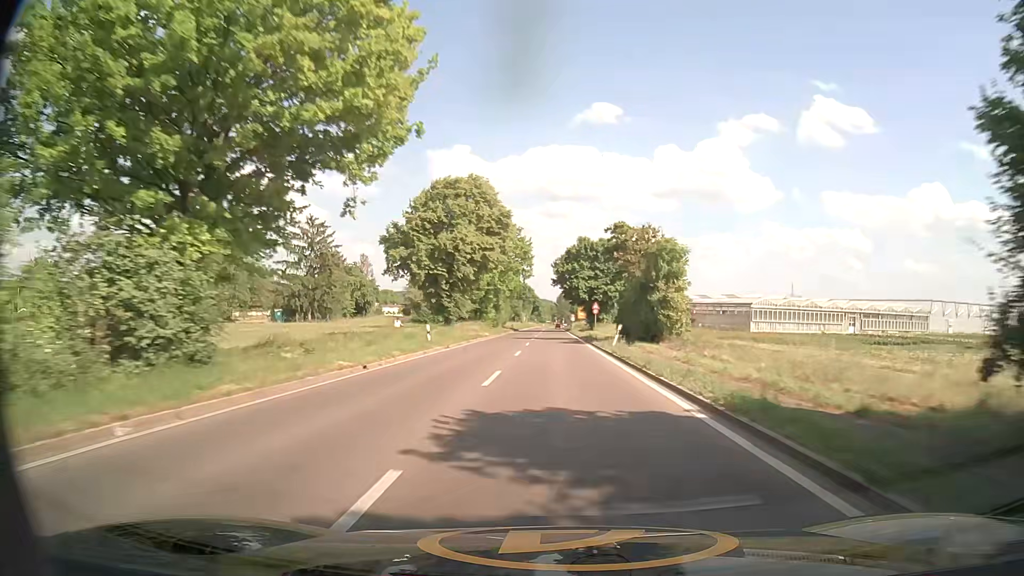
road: secondary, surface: asphalt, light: Day
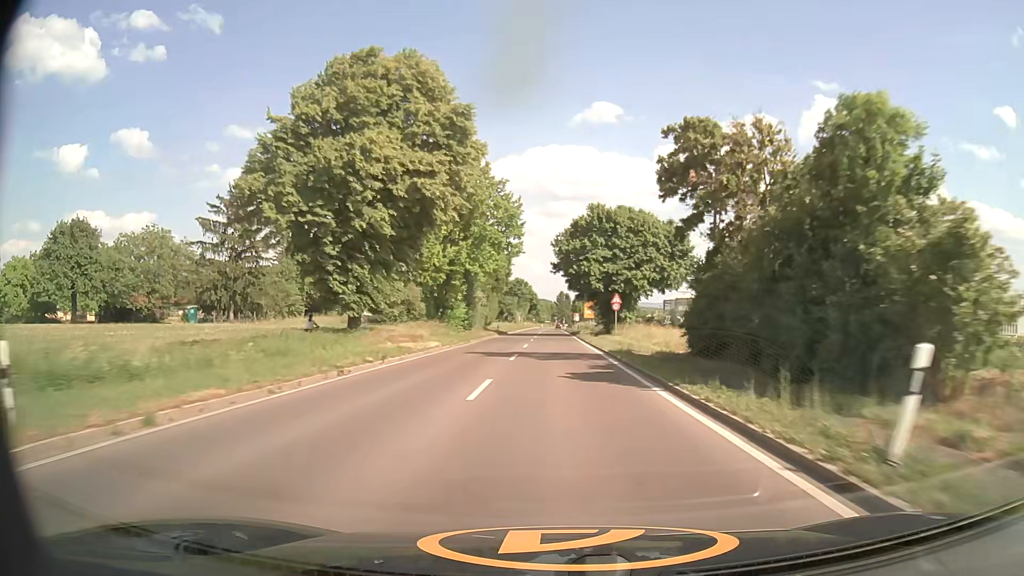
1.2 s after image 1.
(+0.1, +26.3) m; 0°
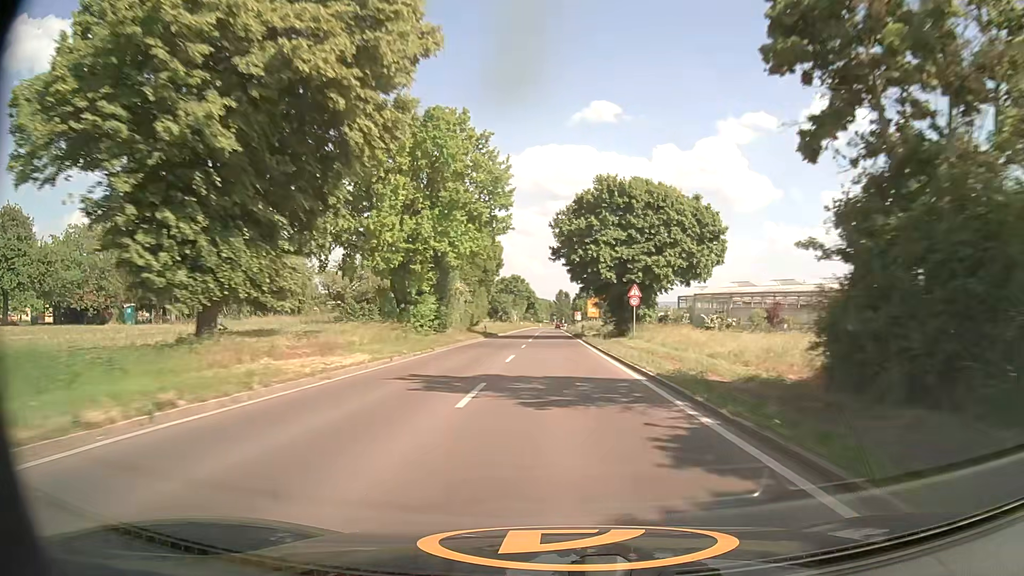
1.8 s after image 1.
(0.0, +13.1) m; 0°
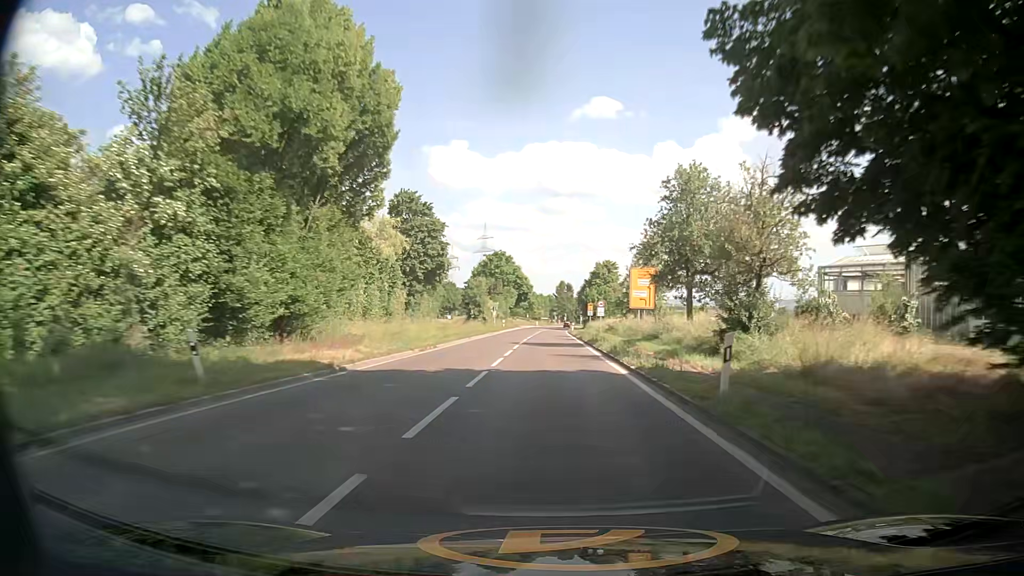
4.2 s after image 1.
(0.0, +50.7) m; 0°
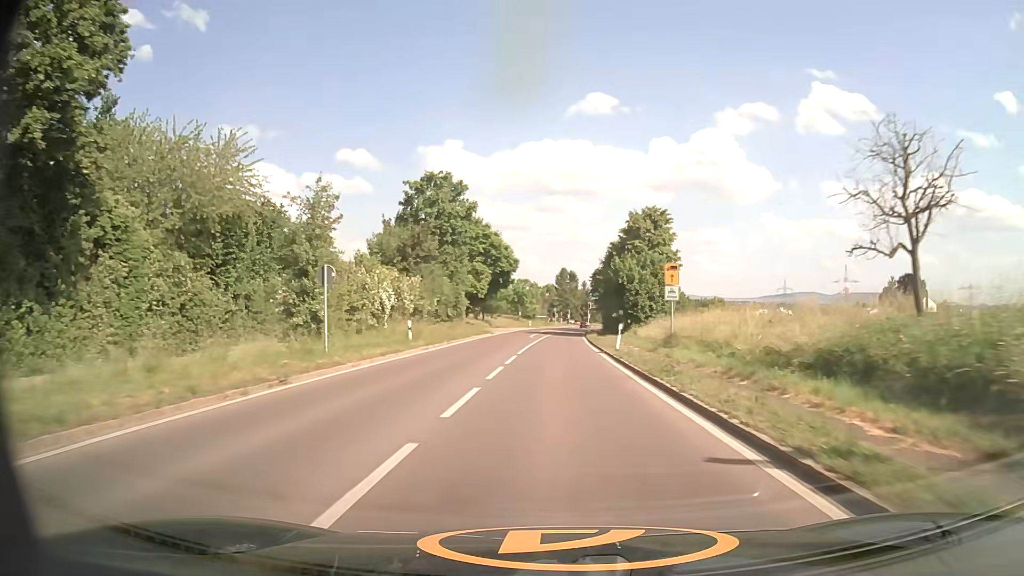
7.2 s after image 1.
(+0.1, +58.2) m; 0°
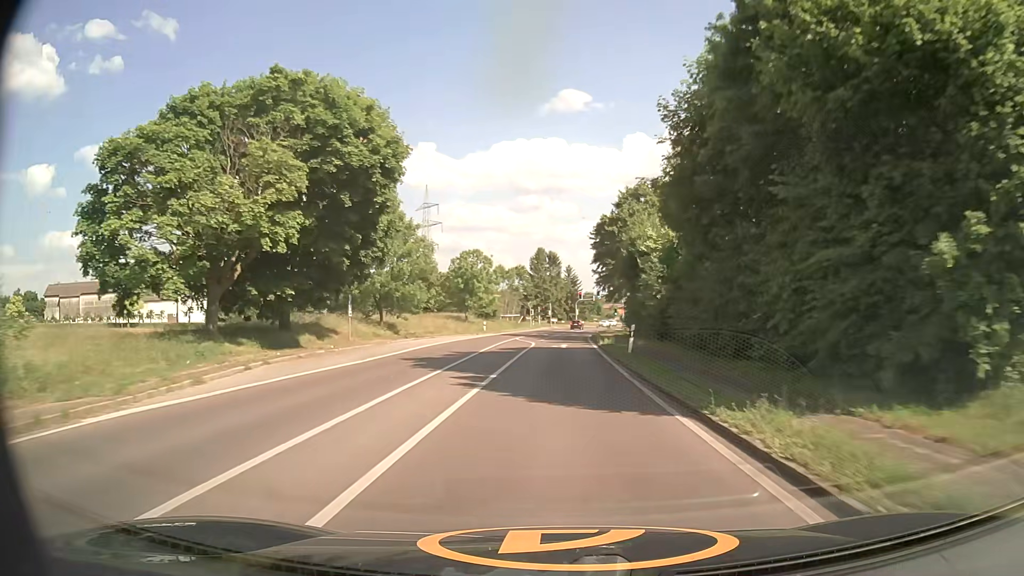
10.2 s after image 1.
(+0.8, +54.9) m; +2°
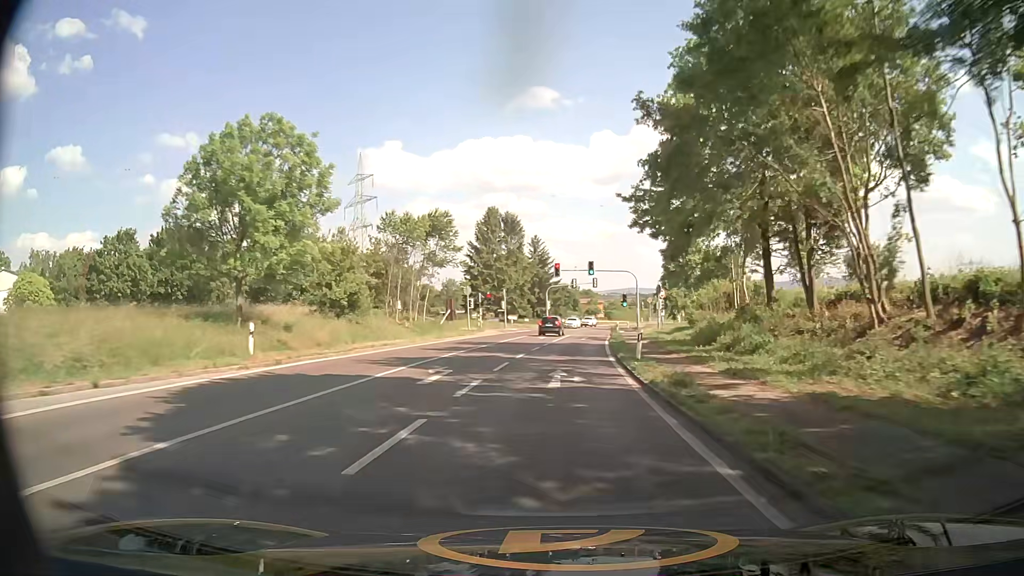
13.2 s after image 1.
(+1.1, +53.3) m; +2°
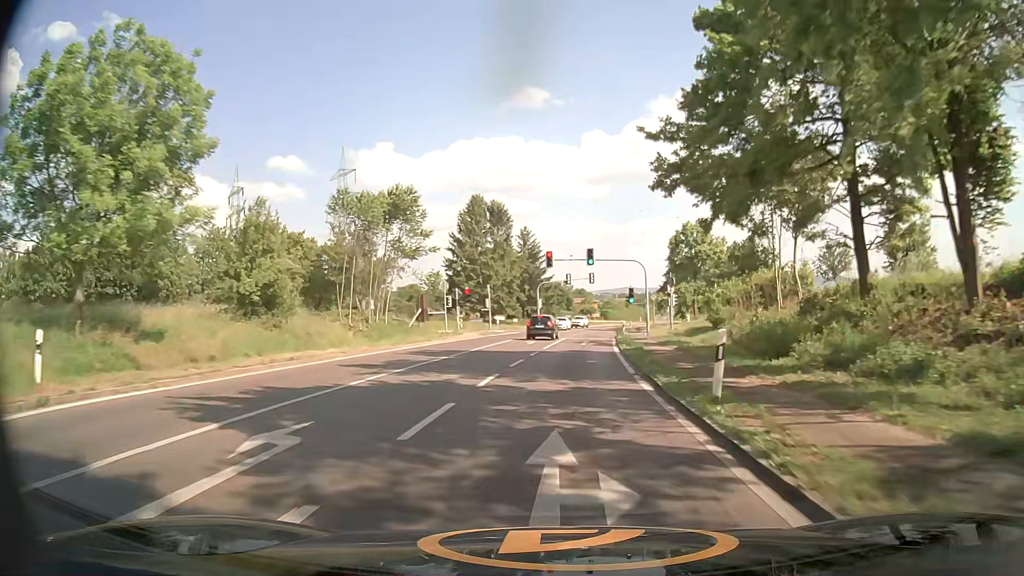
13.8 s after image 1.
(+0.1, +10.4) m; +1°
(0, +10) (0, +20) (+1, +30) (+2, +40) (+3, +50) (+4, +60) (+6, +70) (+8, +80) (+10, +89) (+12, +99) m
